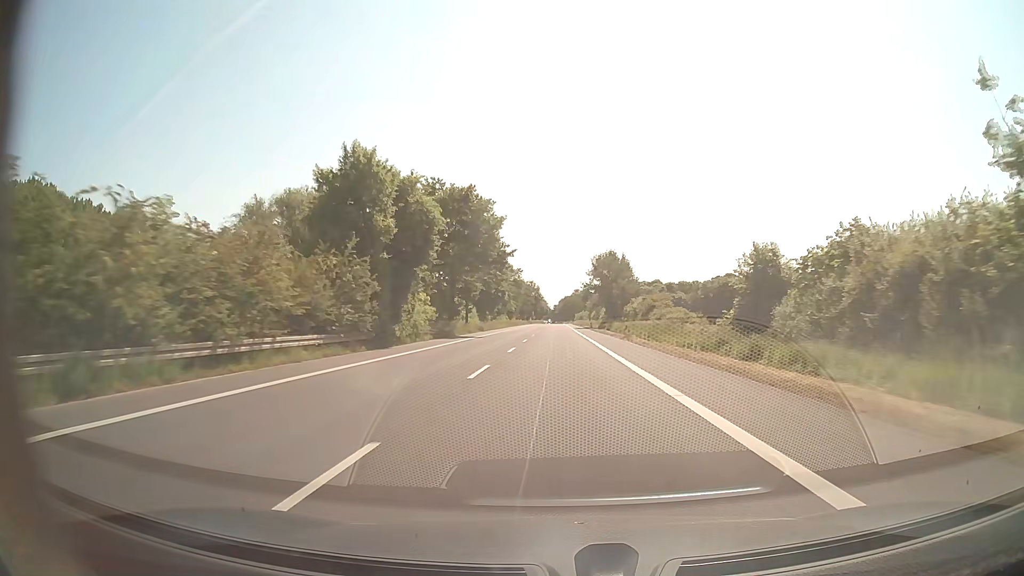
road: secondary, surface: asphalt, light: Day
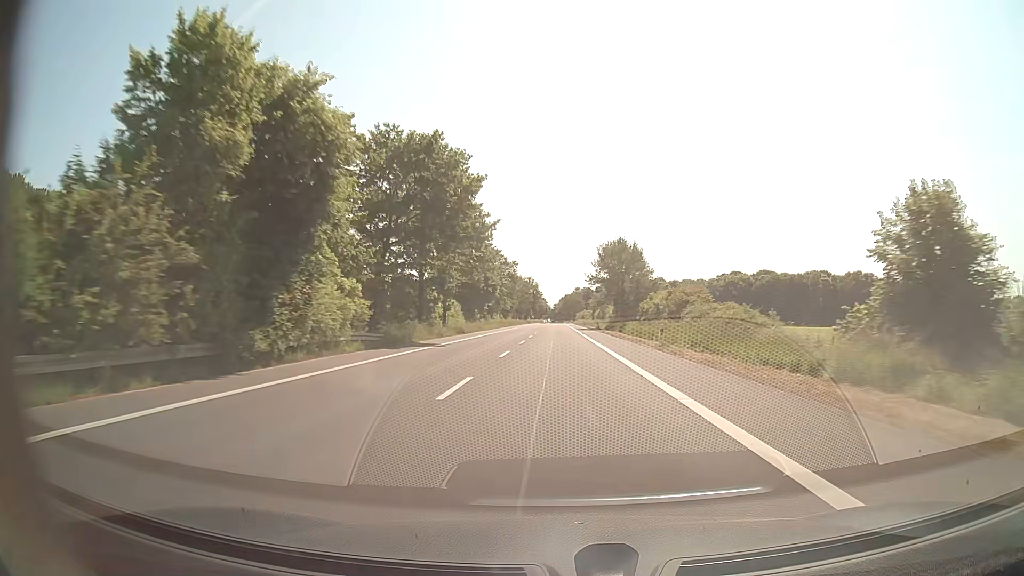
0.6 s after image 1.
(0.0, +15.9) m; 0°
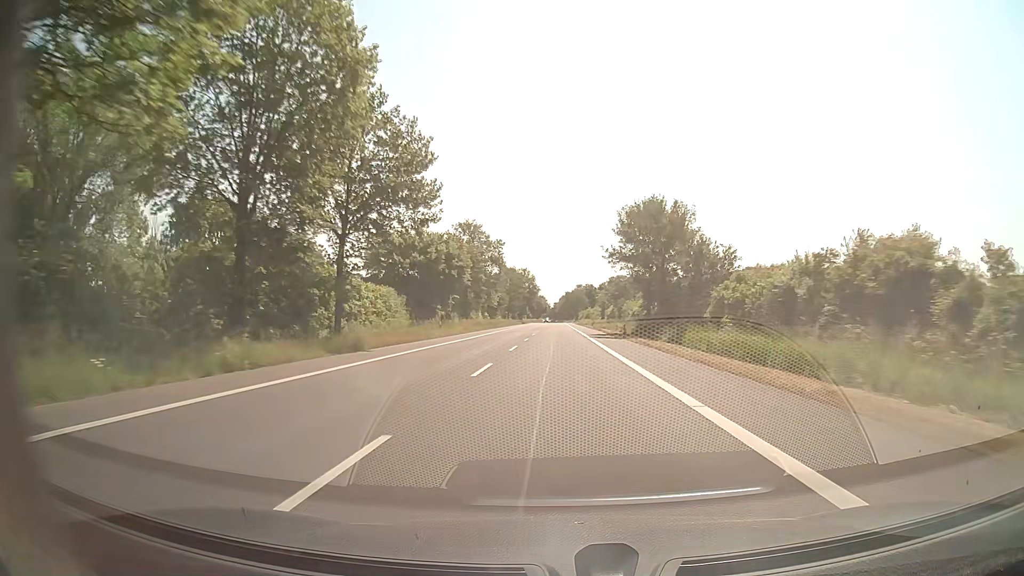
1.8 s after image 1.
(-0.1, +31.7) m; 0°
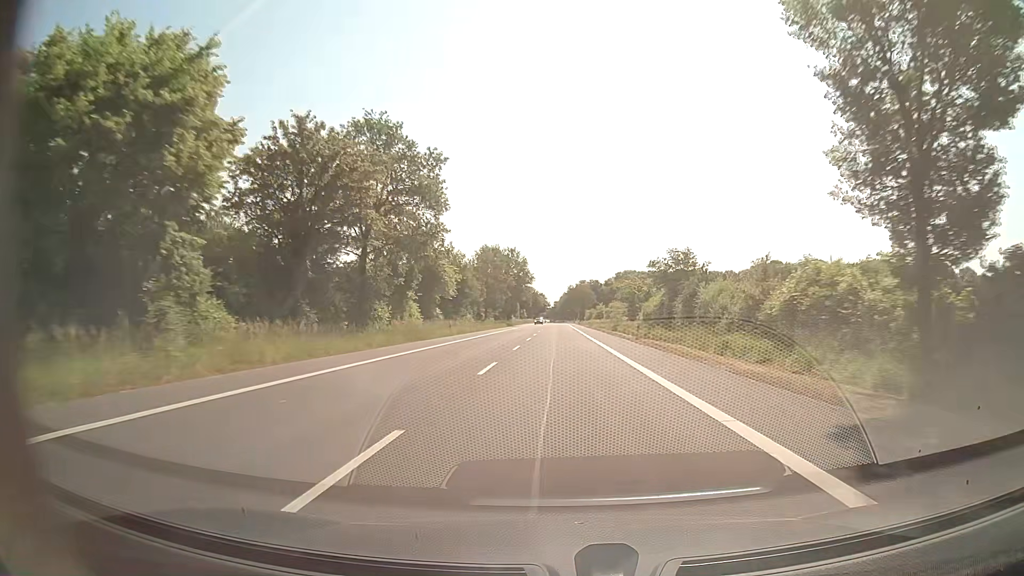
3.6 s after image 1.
(0.0, +47.6) m; 0°
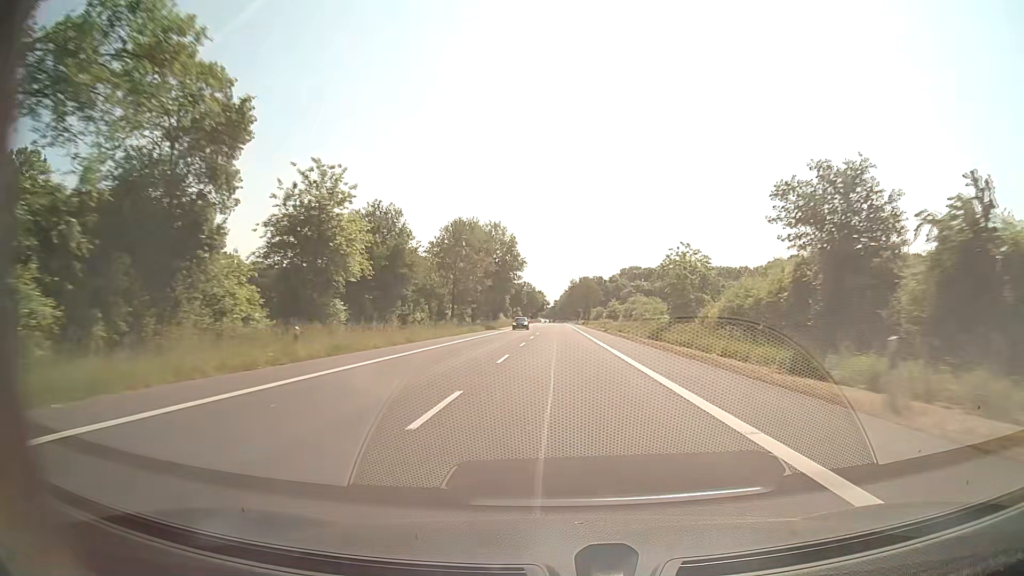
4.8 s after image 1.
(+0.1, +31.7) m; 0°
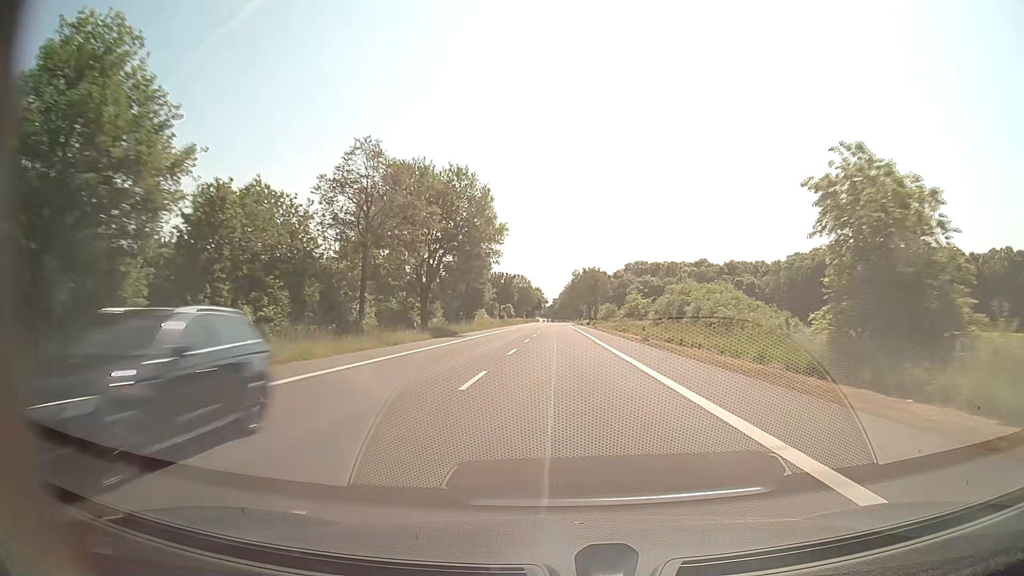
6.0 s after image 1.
(0.0, +31.7) m; 0°
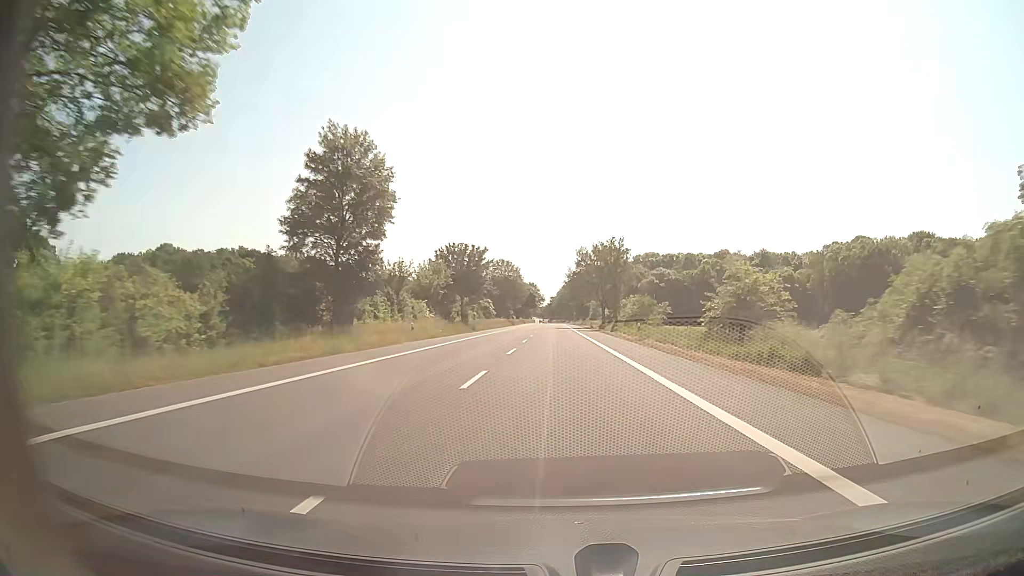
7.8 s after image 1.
(0.0, +47.6) m; 0°
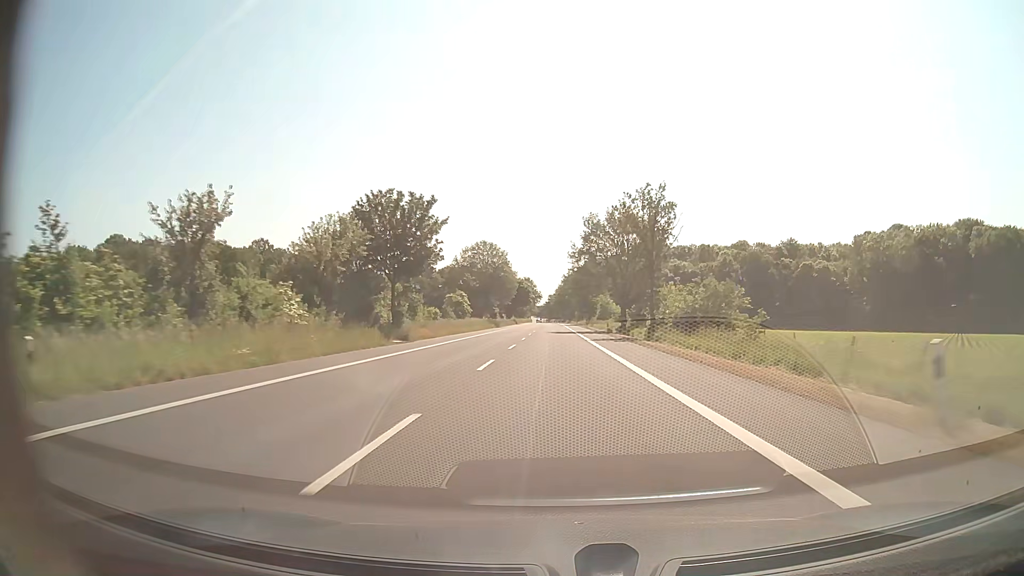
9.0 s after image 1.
(0.0, +31.7) m; 0°
(0, +10) (0, +20) (0, +30) (0, +40) (0, +50) (0, +60) (0, +70) (0, +80) (0, +90) (-1, +100) m
